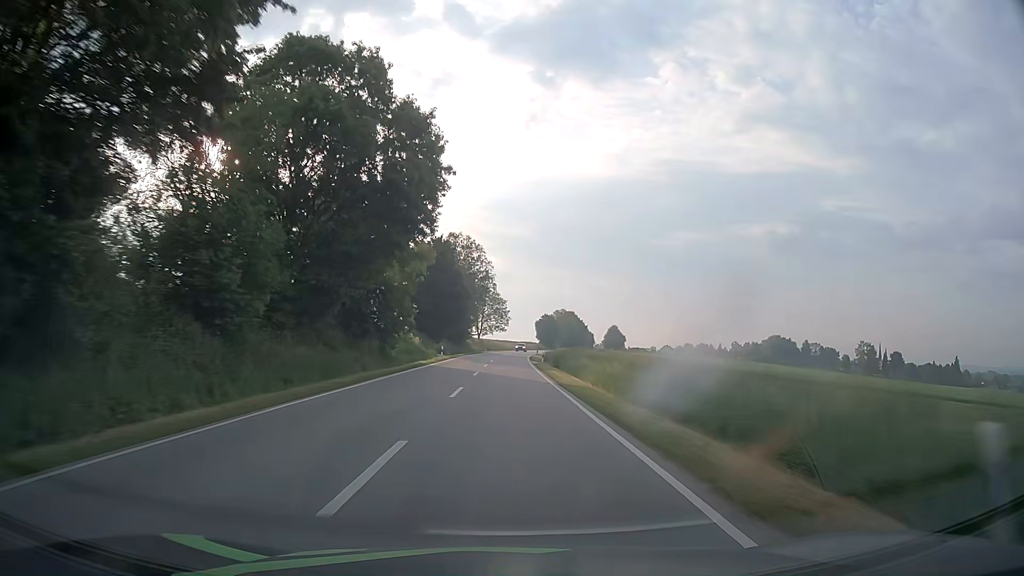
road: secondary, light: Day
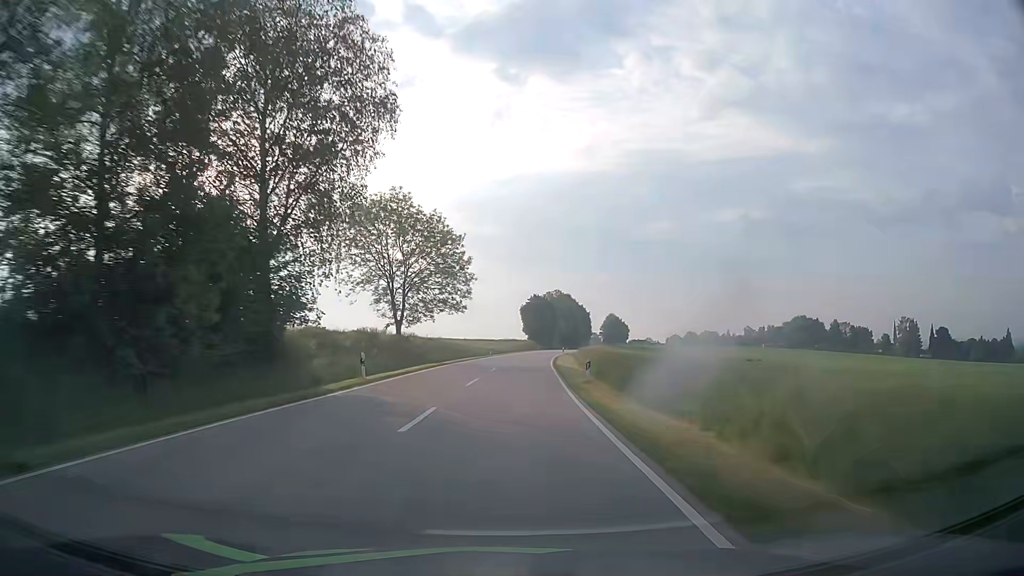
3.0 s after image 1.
(+1.1, +79.1) m; +2°
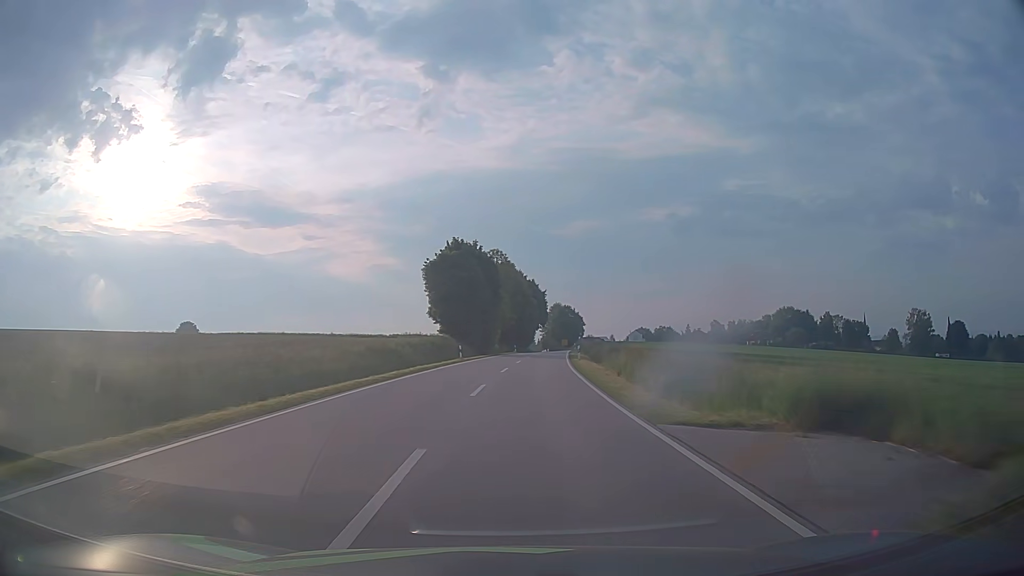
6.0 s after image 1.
(+3.4, +77.7) m; +6°
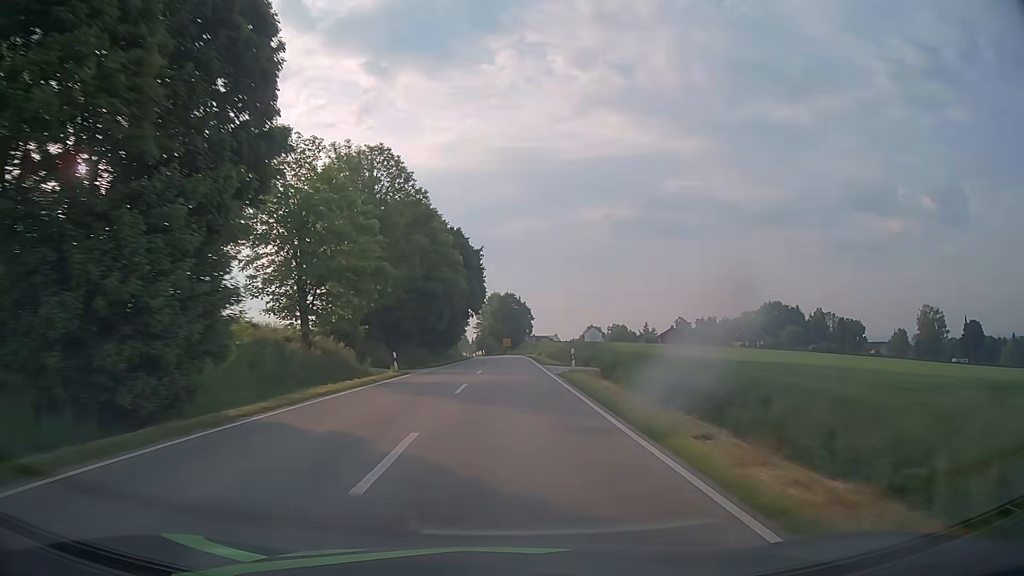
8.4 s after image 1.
(+3.3, +57.9) m; +5°
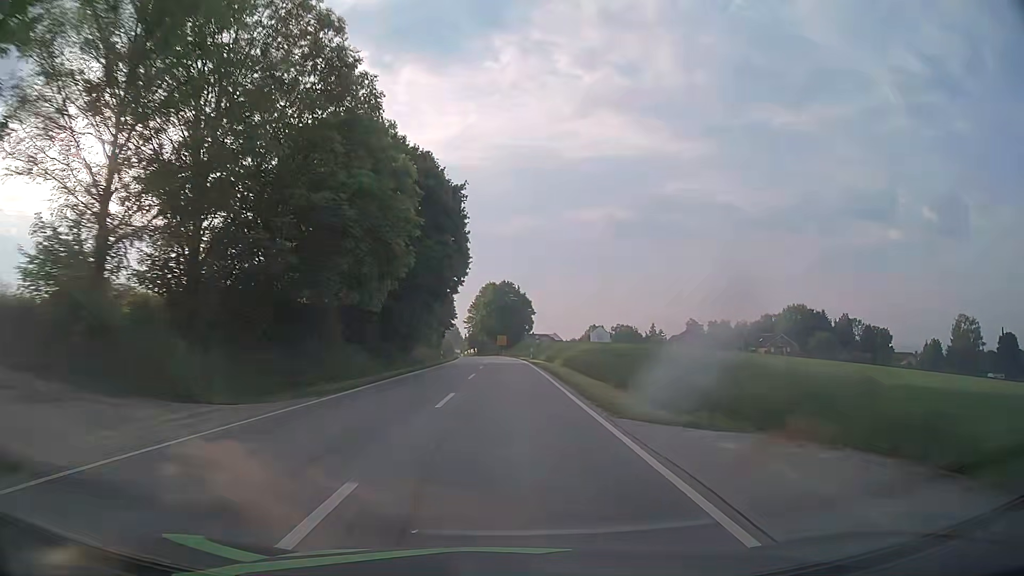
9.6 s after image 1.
(+0.1, +27.5) m; 0°
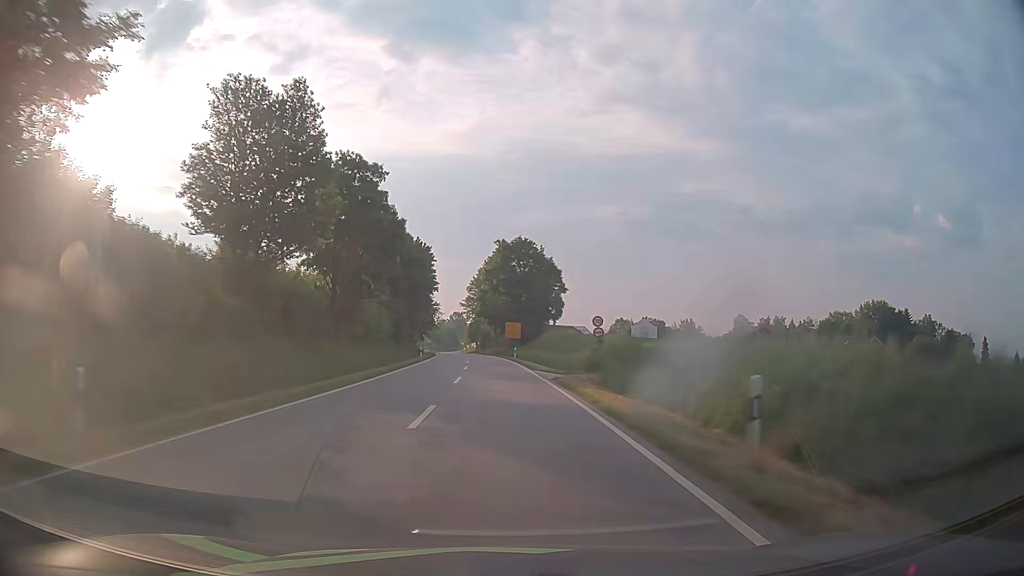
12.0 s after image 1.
(-0.2, +52.7) m; -1°
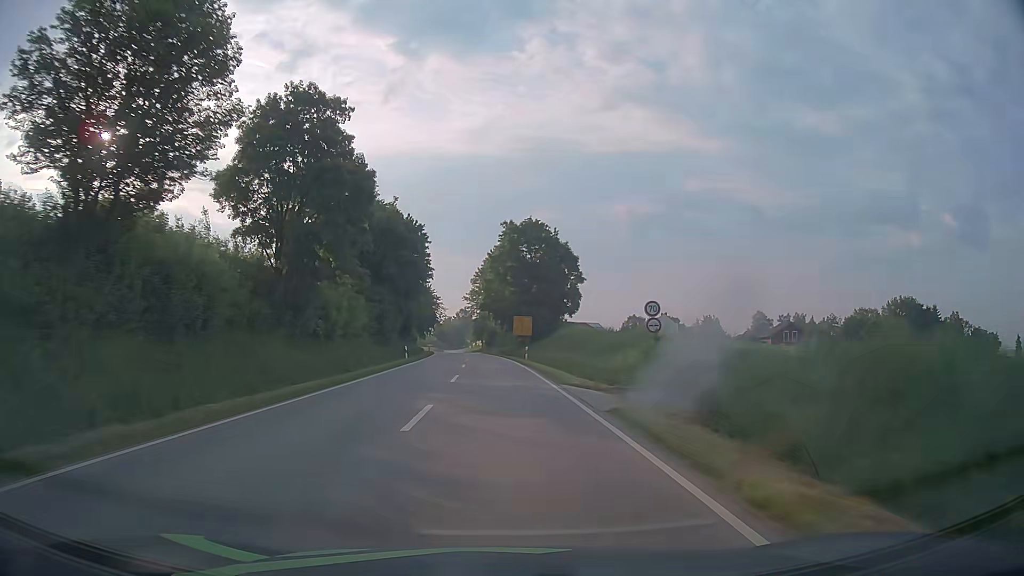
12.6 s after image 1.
(-0.1, +12.5) m; -1°
